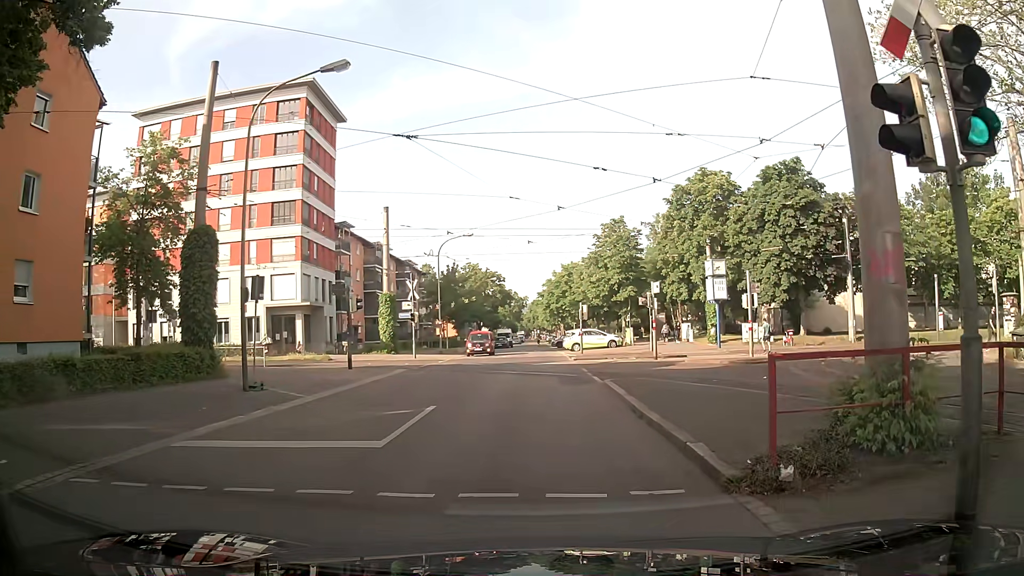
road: residential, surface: asphalt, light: Day
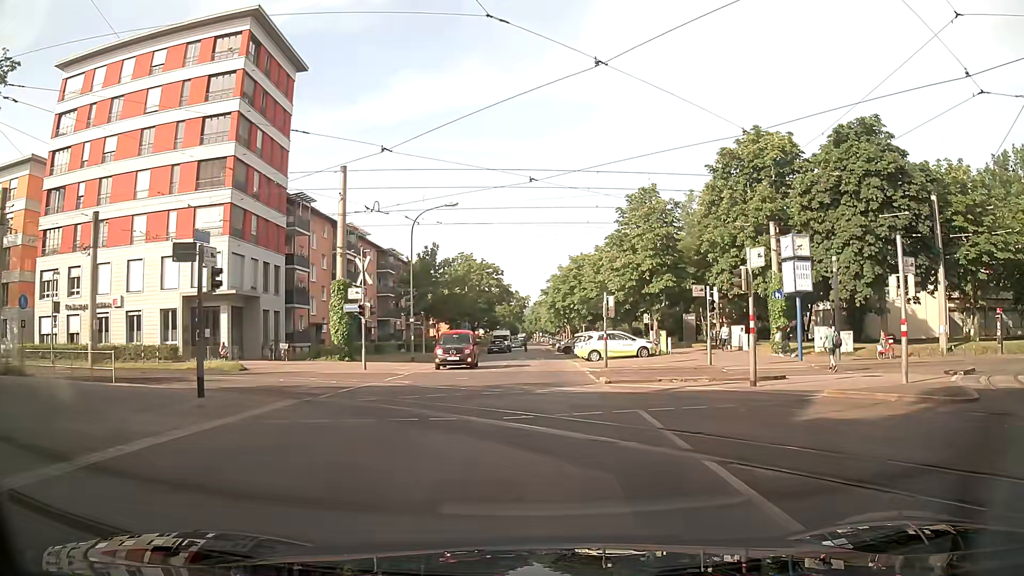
(+0.4, +13.5) m; +2°
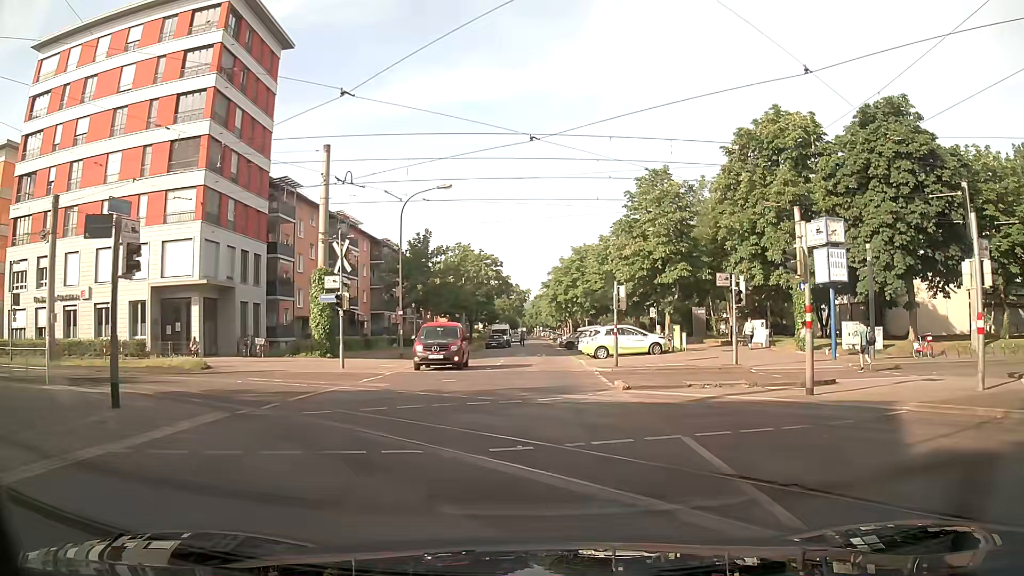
(0.0, +3.6) m; 0°
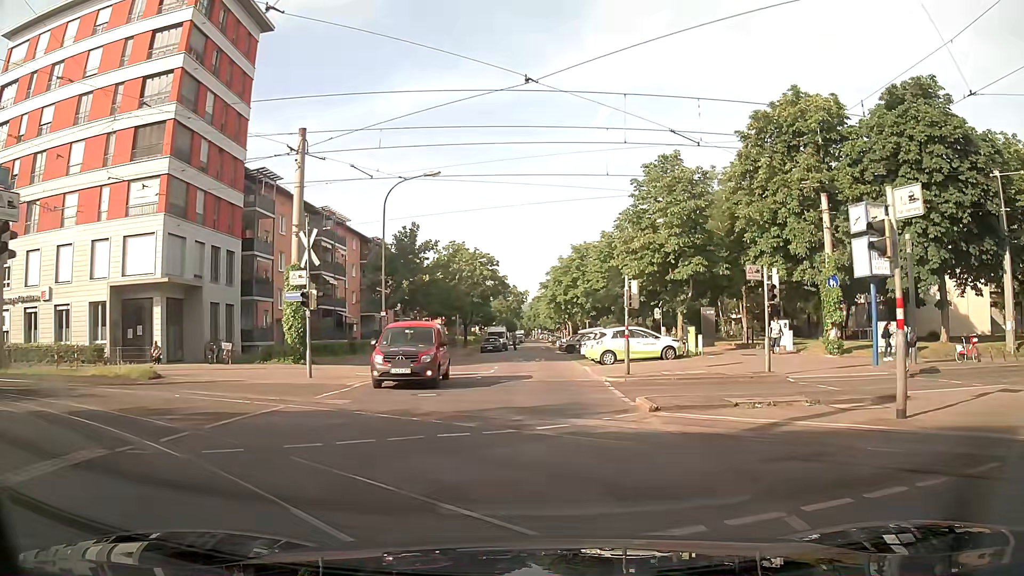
(0.0, +3.7) m; +1°
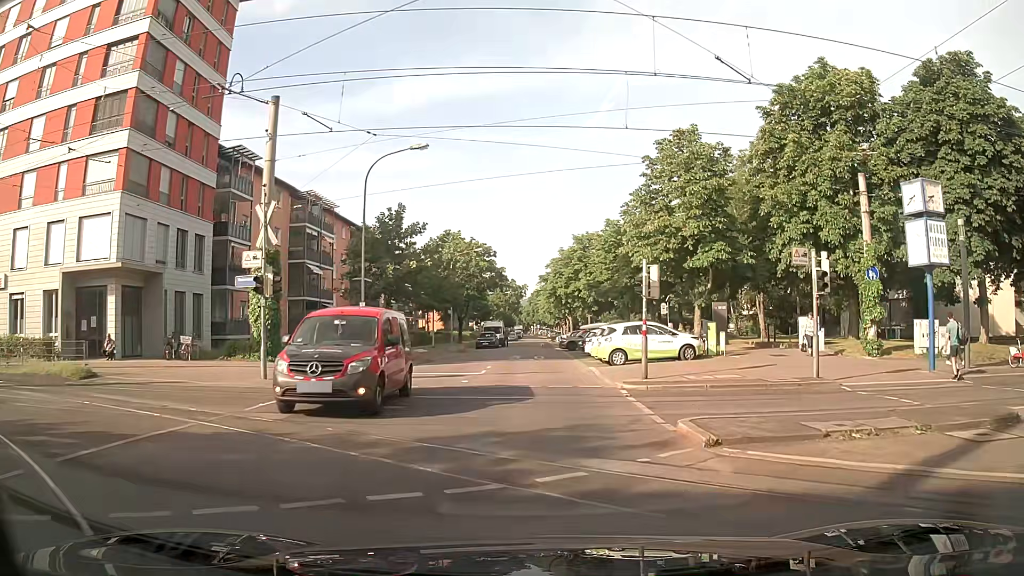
(0.0, +3.8) m; 0°
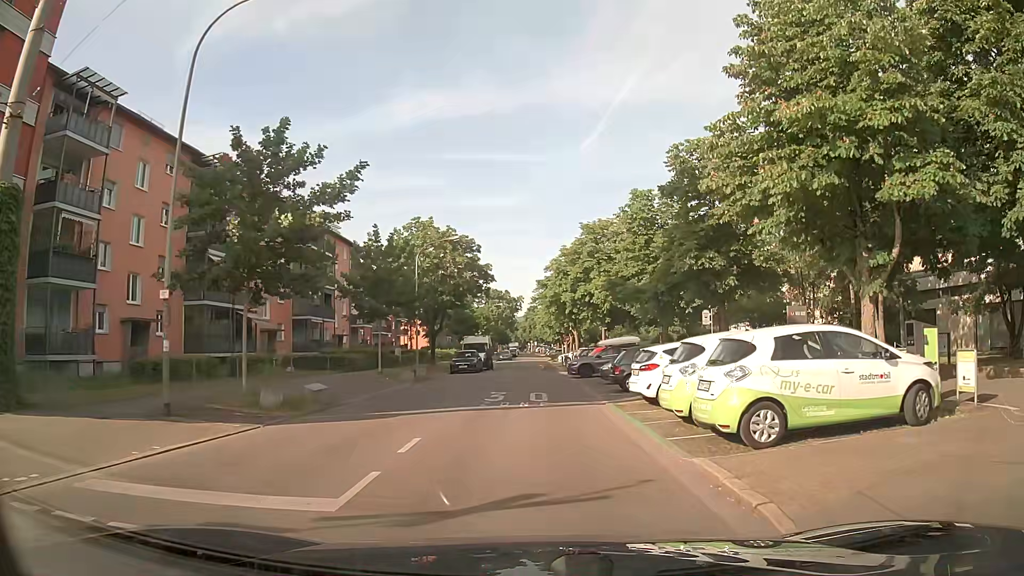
(-0.1, +16.1) m; 0°
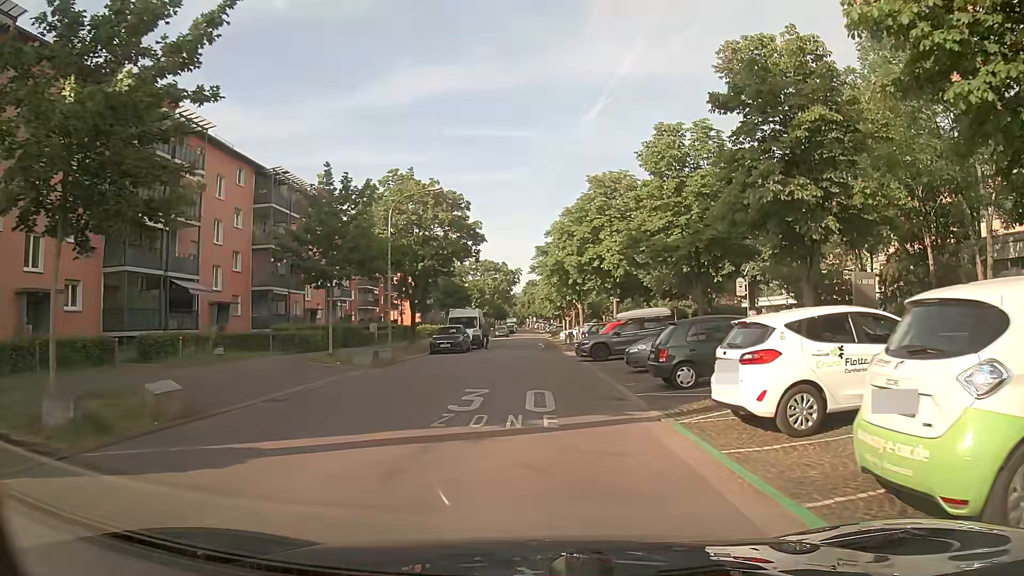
(0.0, +7.7) m; 0°
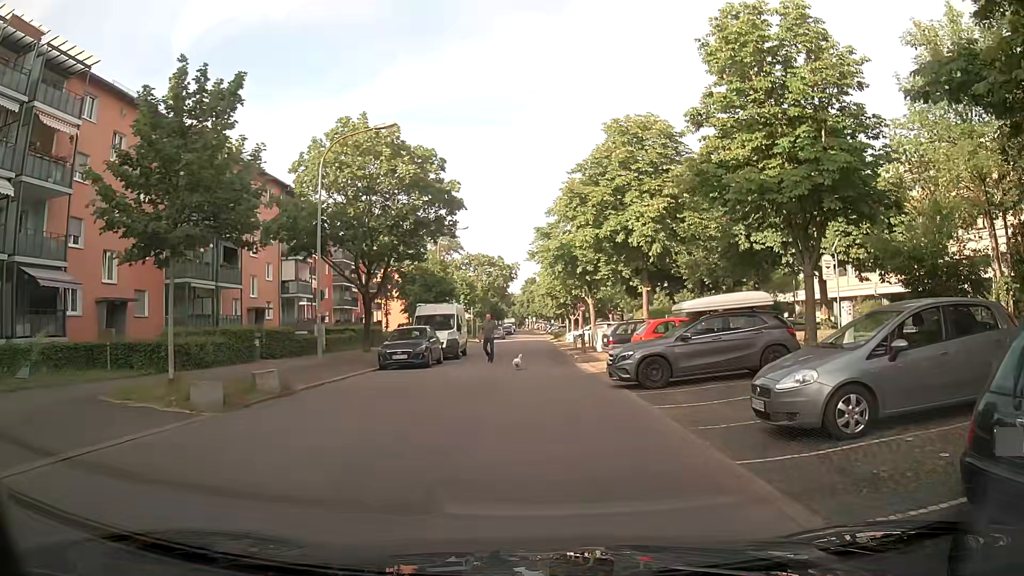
(0.0, +11.2) m; 0°
